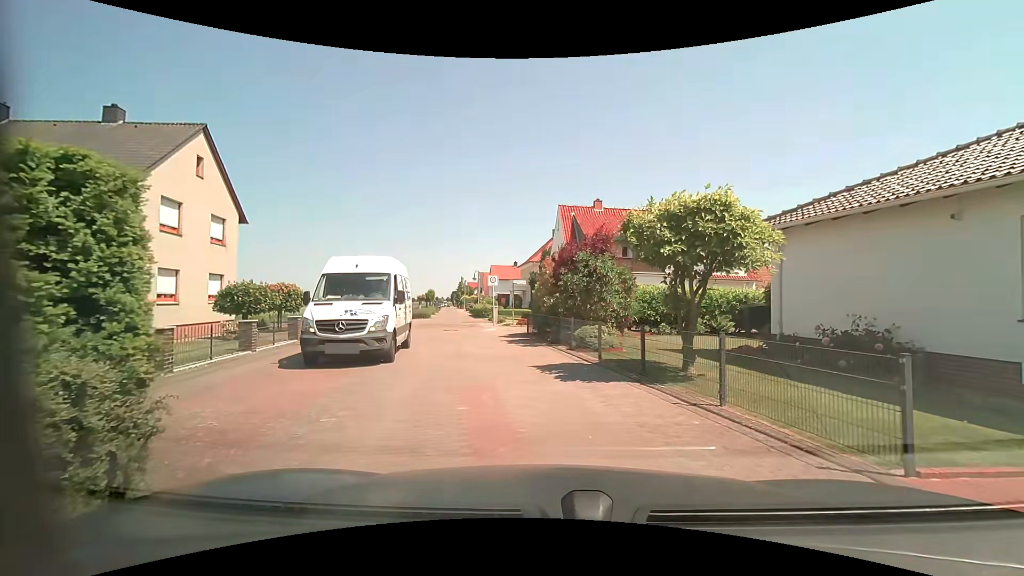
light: Day
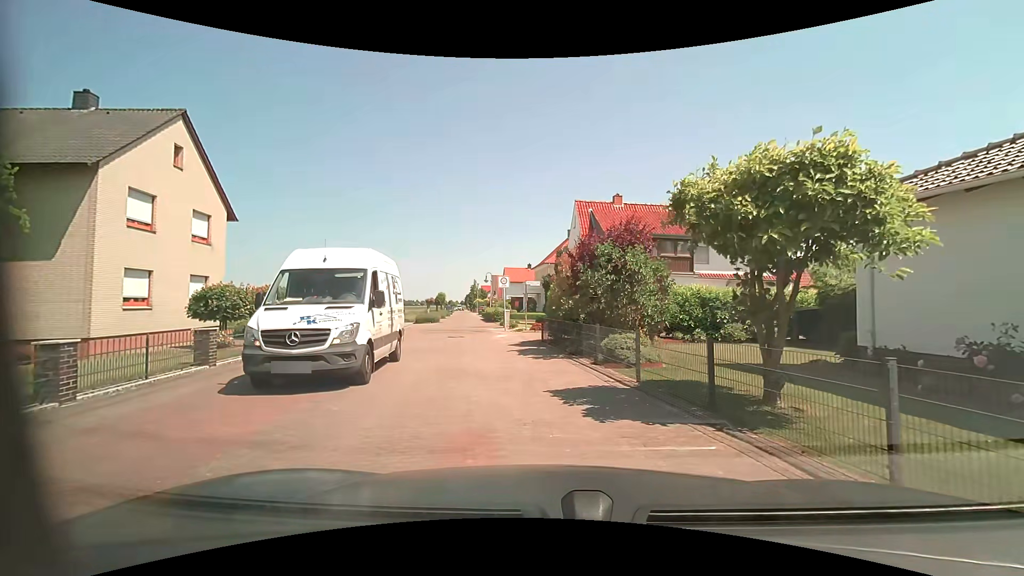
(-0.1, +2.7) m; -3°
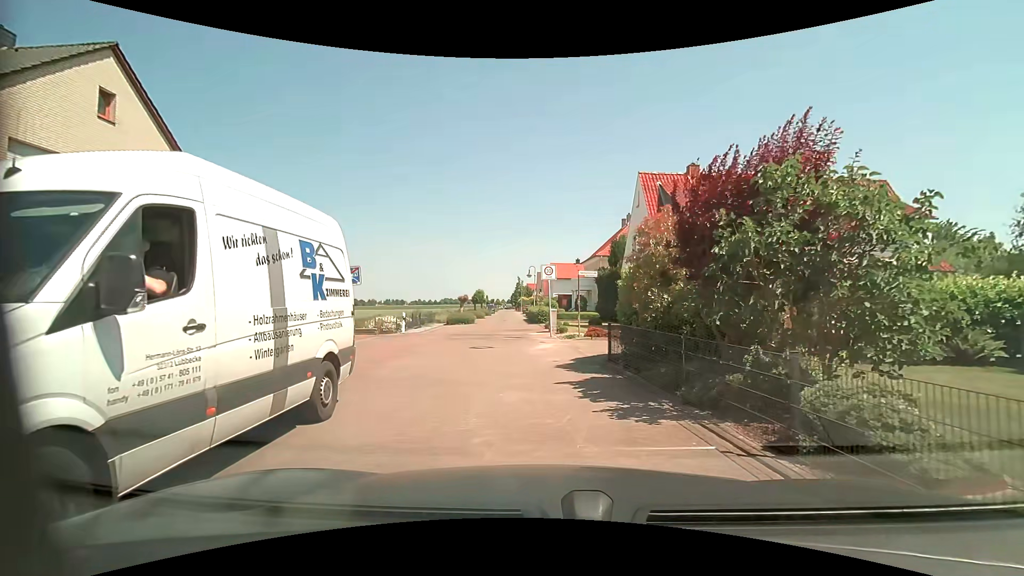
(-0.3, +6.7) m; -5°
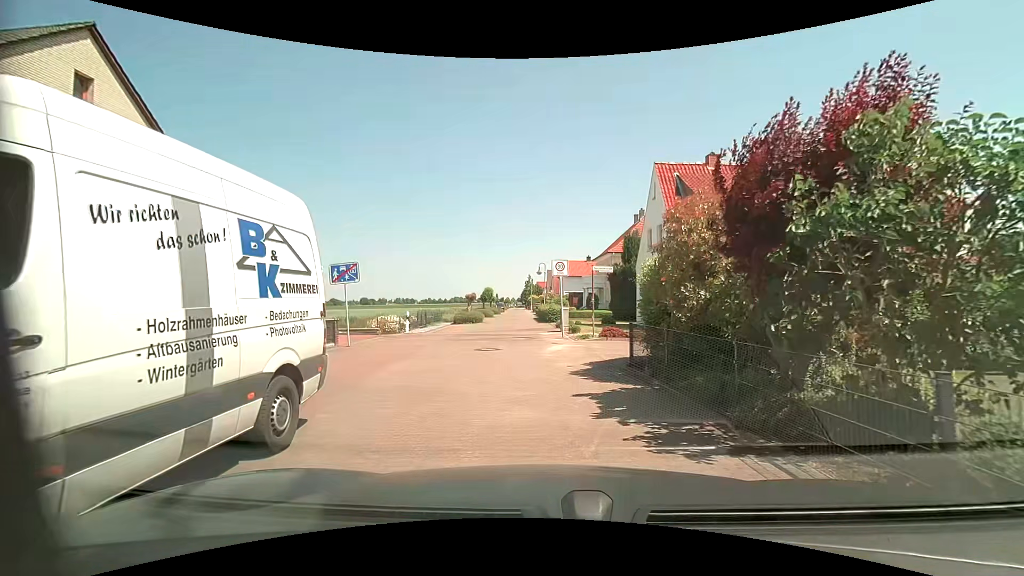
(0.0, +1.4) m; -2°
